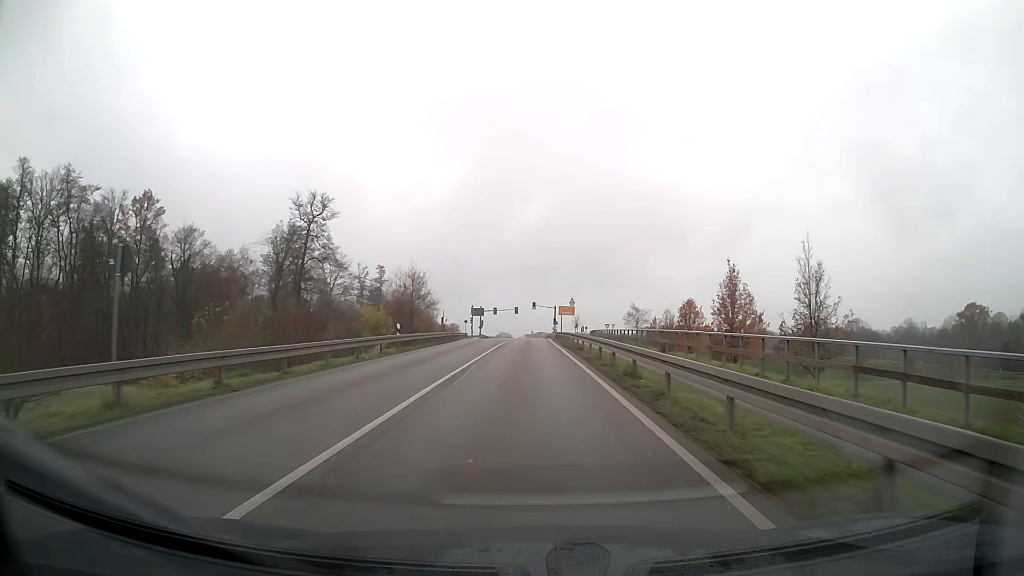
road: secondary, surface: asphalt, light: Day
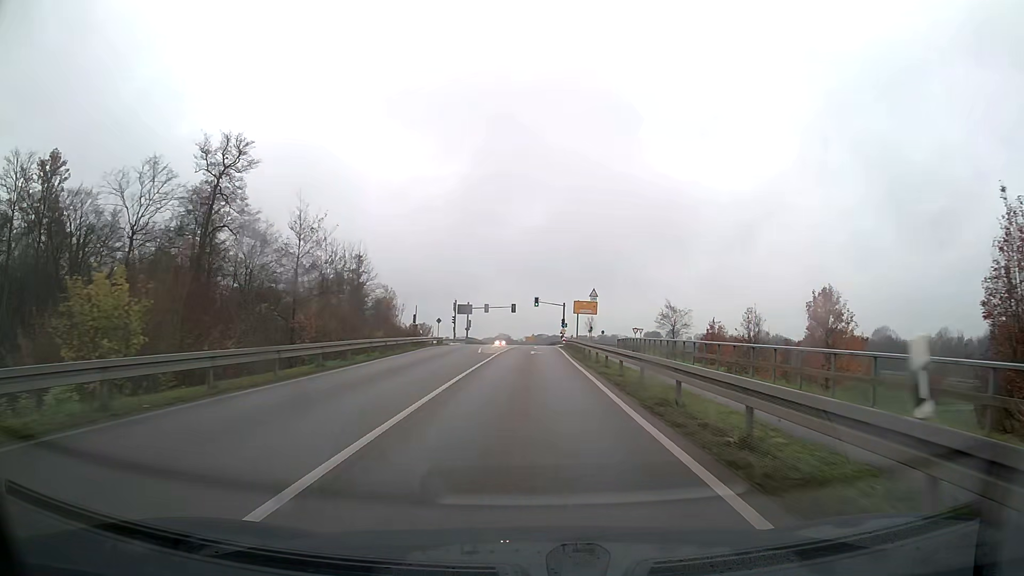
(0.0, +28.7) m; 0°
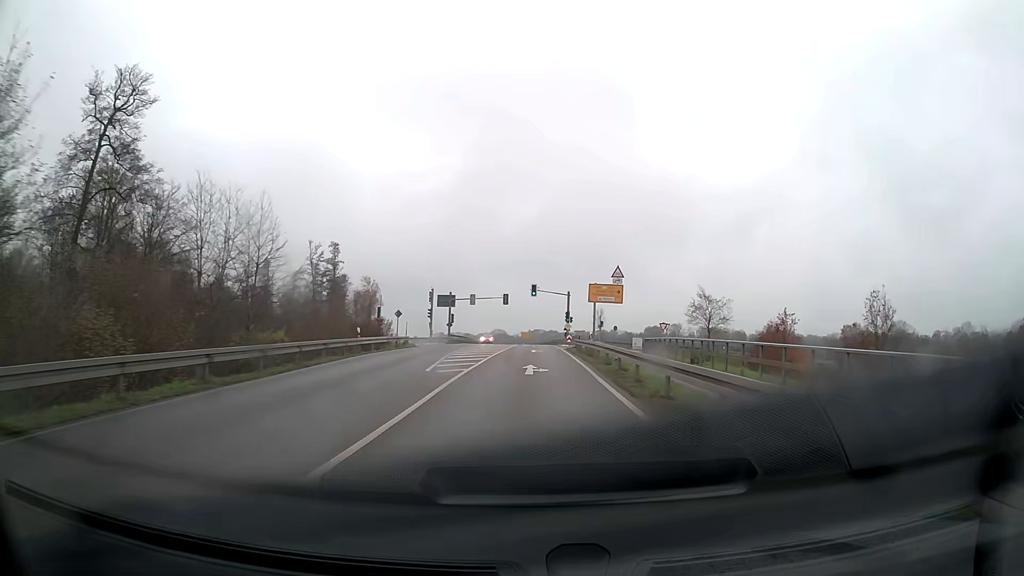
(+0.1, +18.8) m; 0°
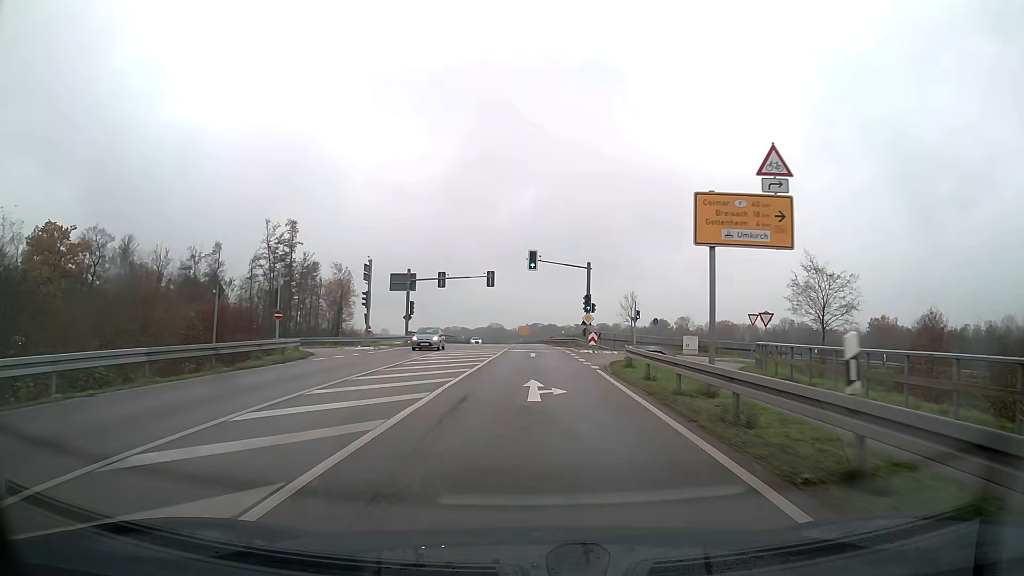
(0.0, +27.9) m; 0°
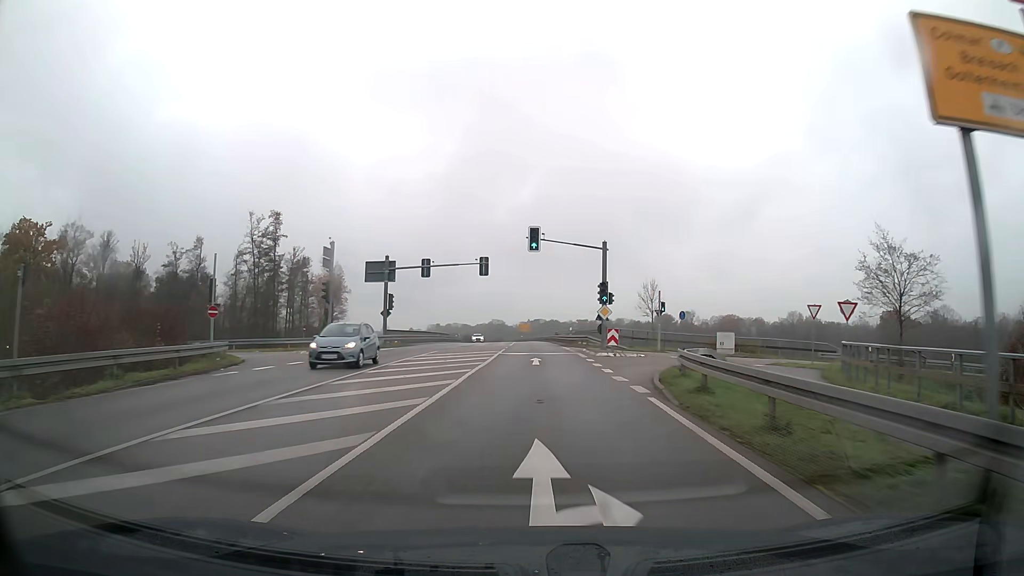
(0.0, +9.2) m; 0°
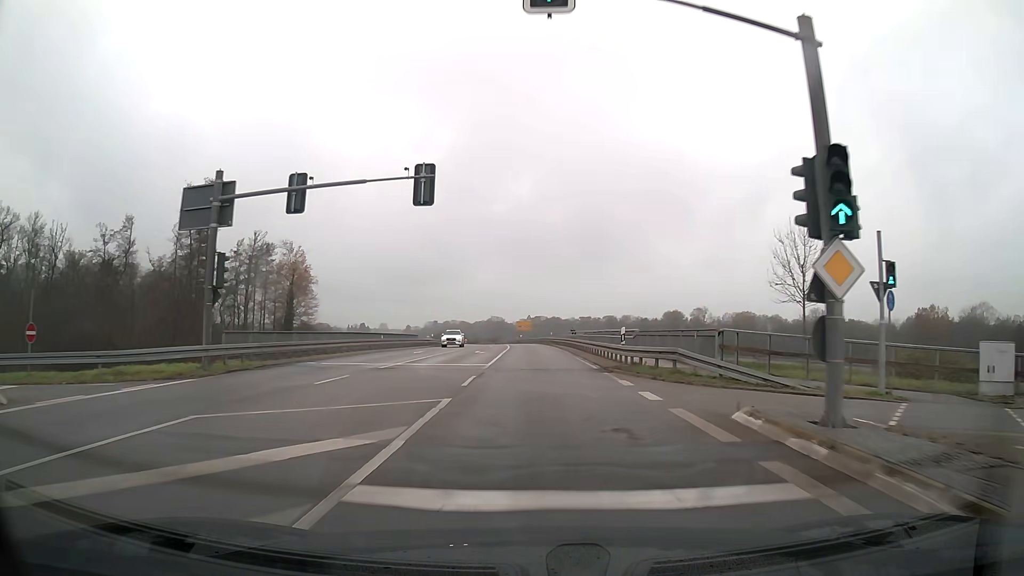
(0.0, +27.5) m; 0°
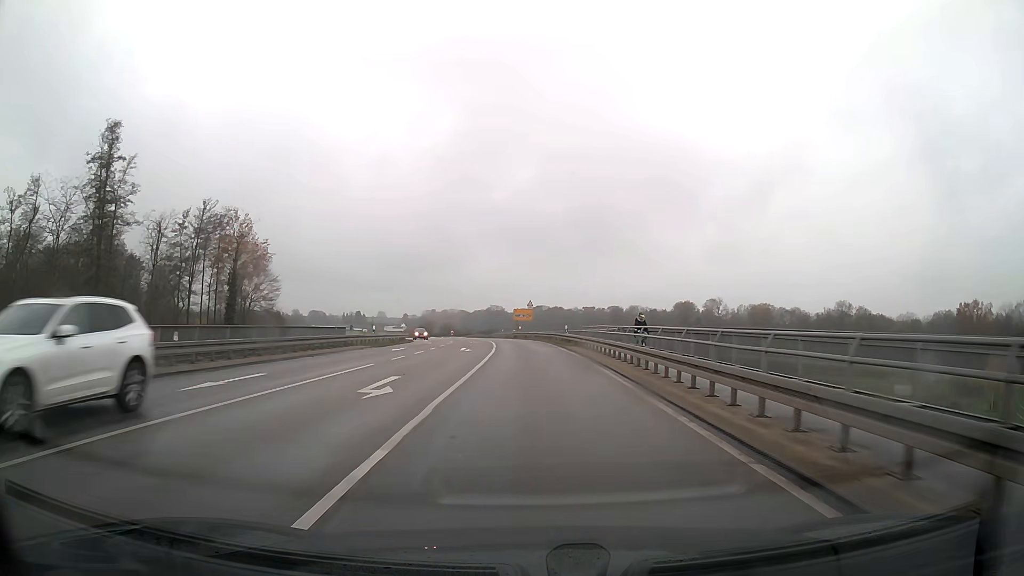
(0.0, +27.2) m; 0°
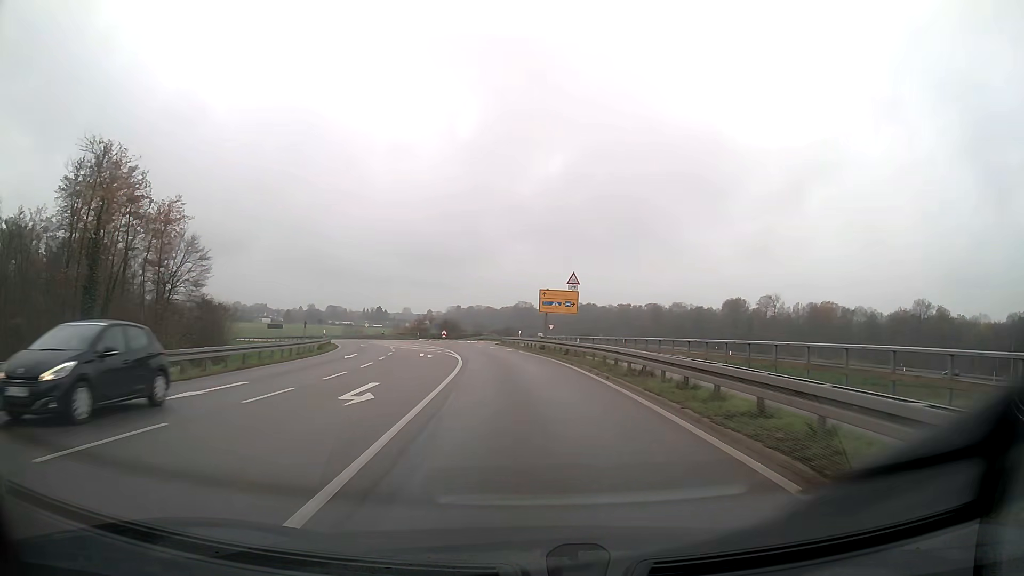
(-0.8, +43.5) m; -3°
